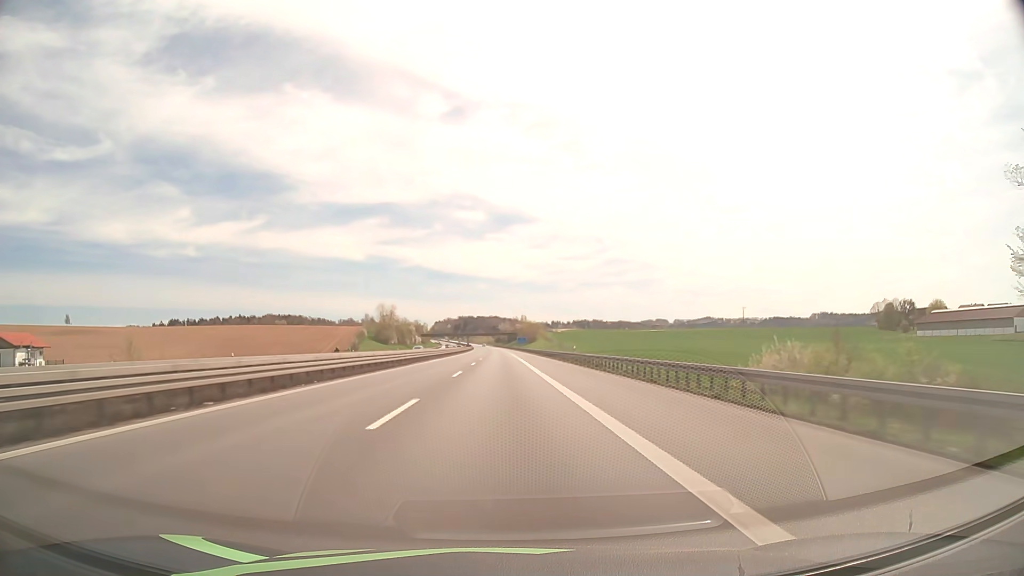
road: motorway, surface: asphalt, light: Day
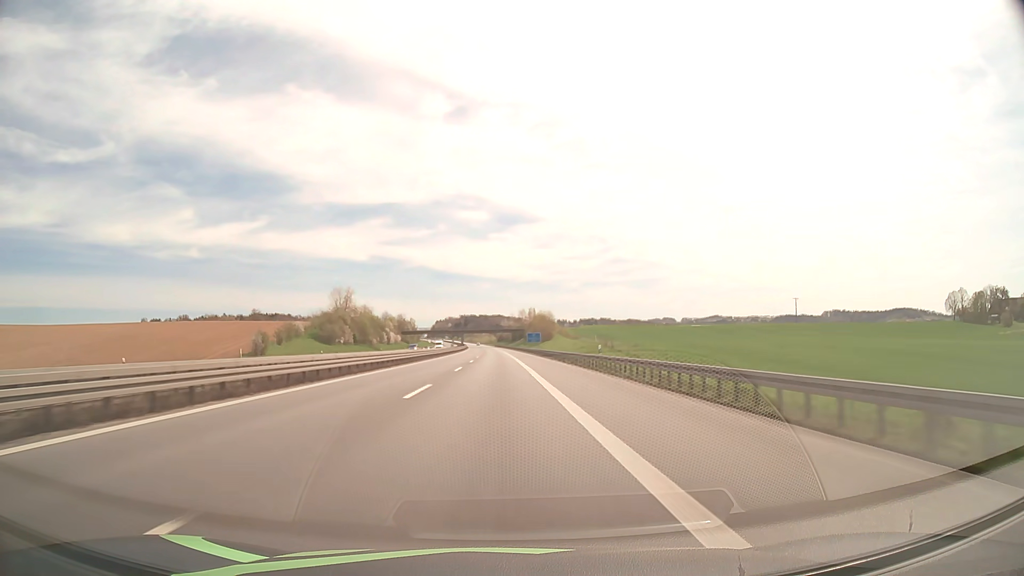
(-0.1, +67.4) m; 0°
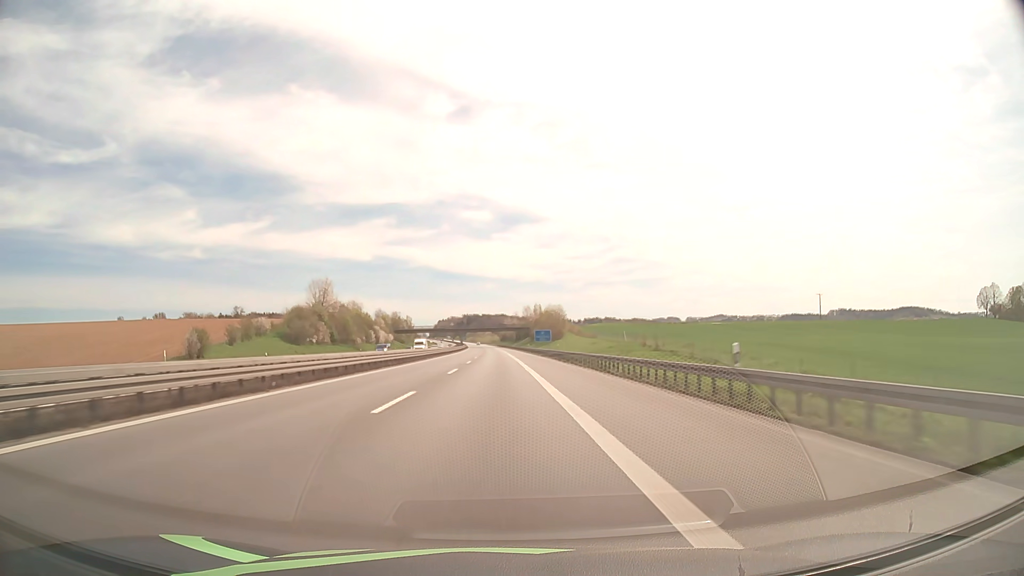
(-0.1, +22.5) m; 0°
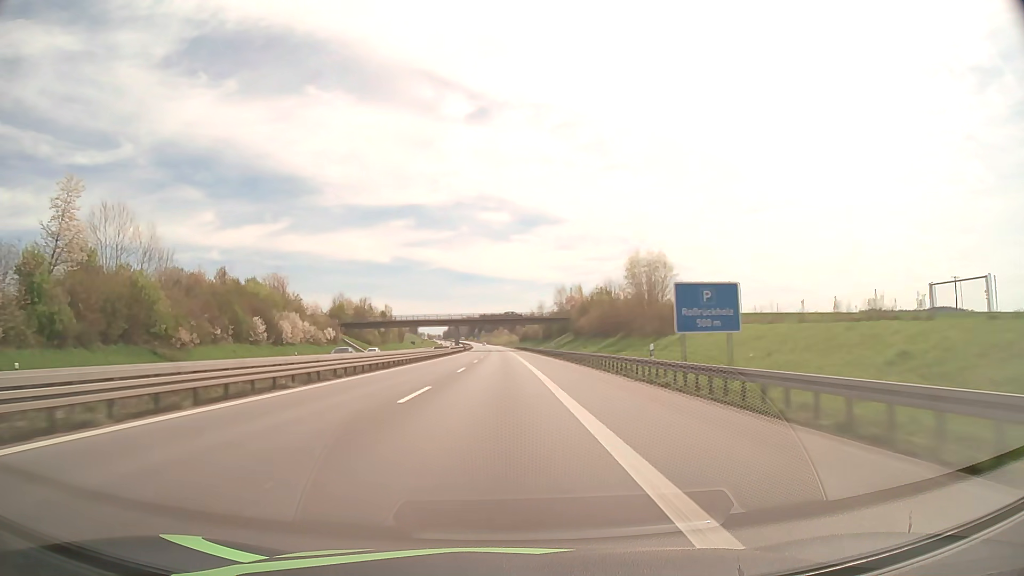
(-1.1, +89.8) m; -2°
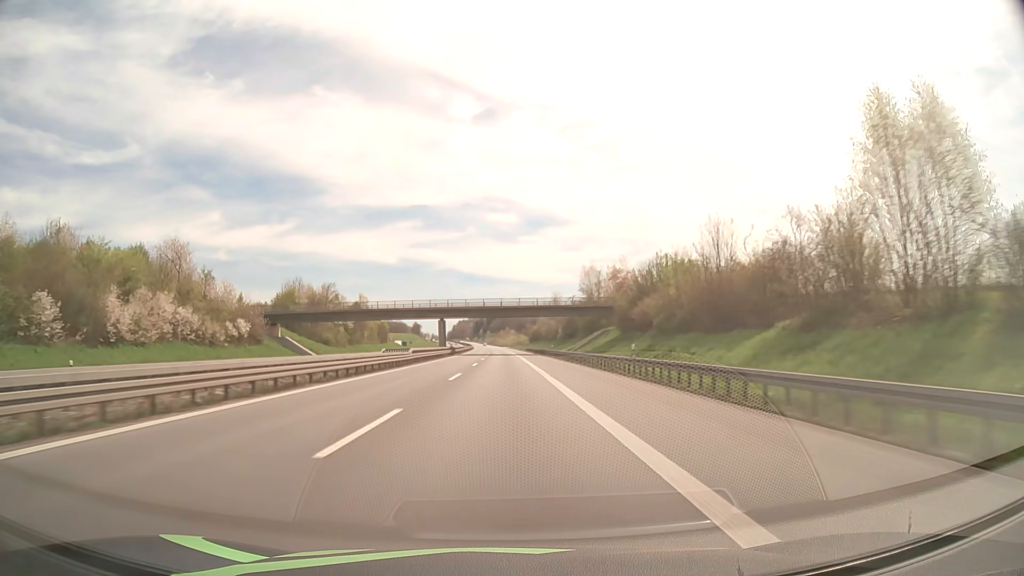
(-0.3, +44.8) m; -1°
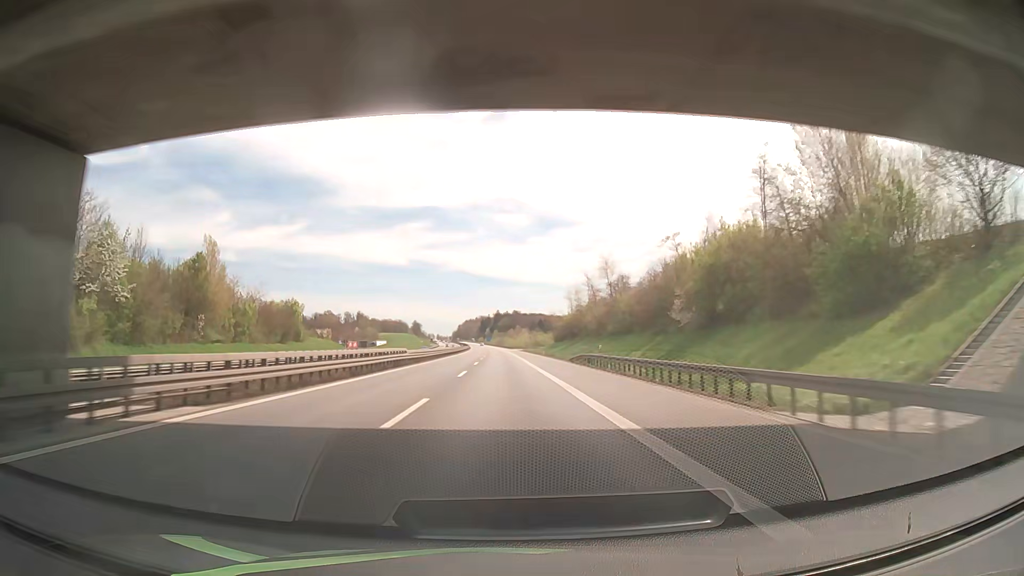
(-0.7, +89.5) m; -1°
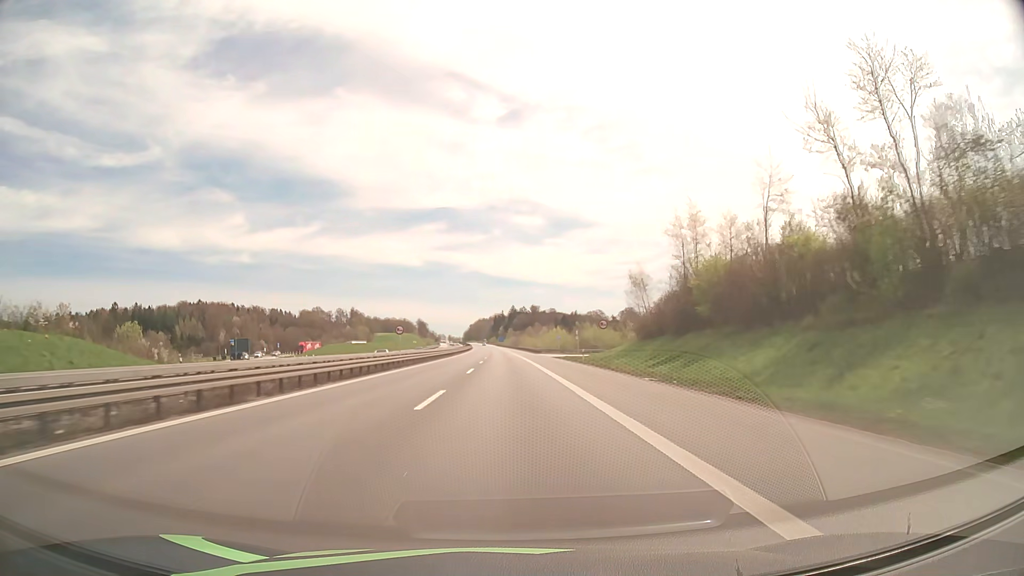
(-1.0, +89.3) m; -1°
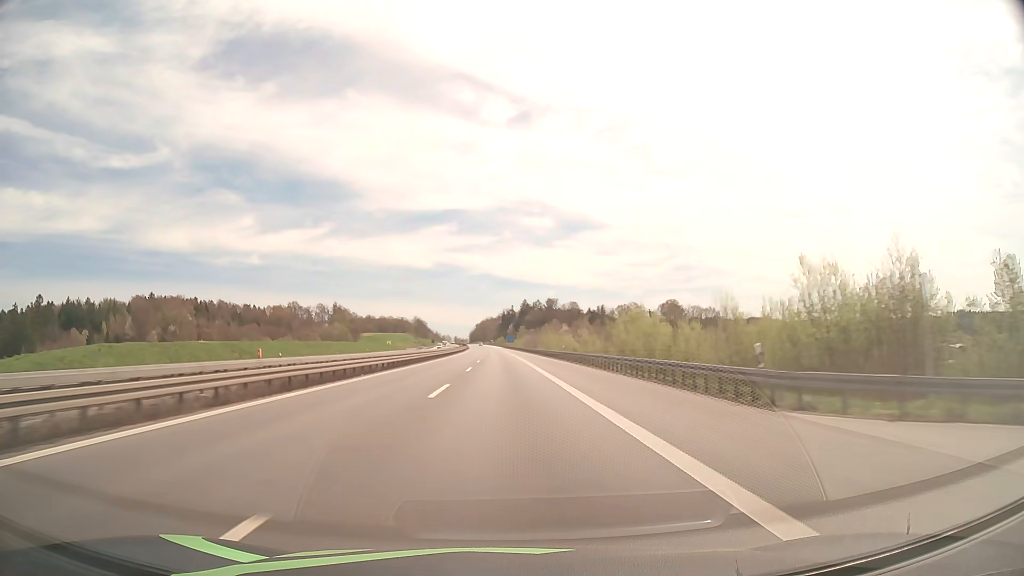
(-0.7, +89.0) m; -1°
(0, +10) (0, +20) (0, +30) (0, +40) (0, +50) (0, +60) (0, +70) (-1, +80) (-1, +90) (-1, +100) m
